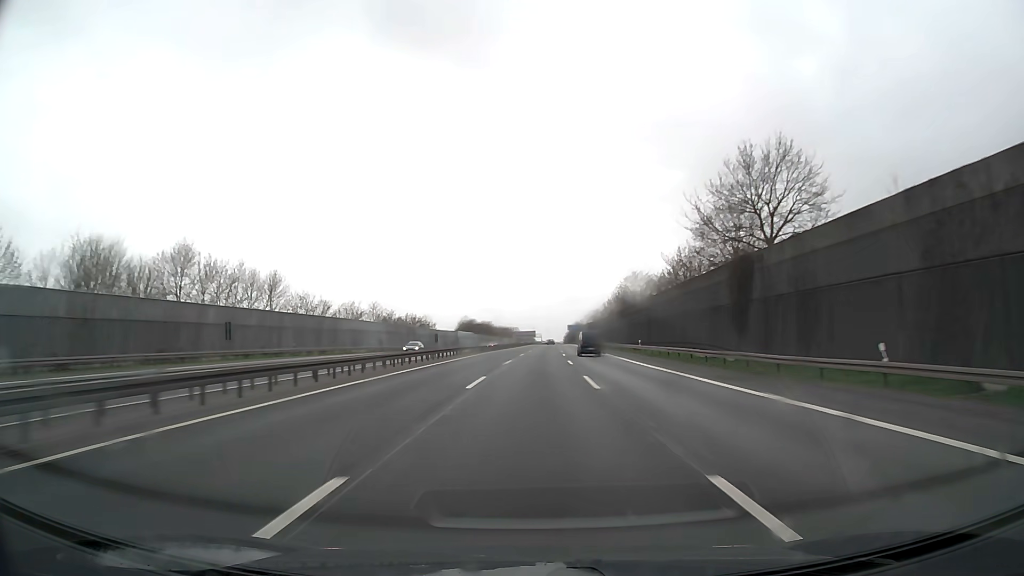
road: motorway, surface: asphalt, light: Day
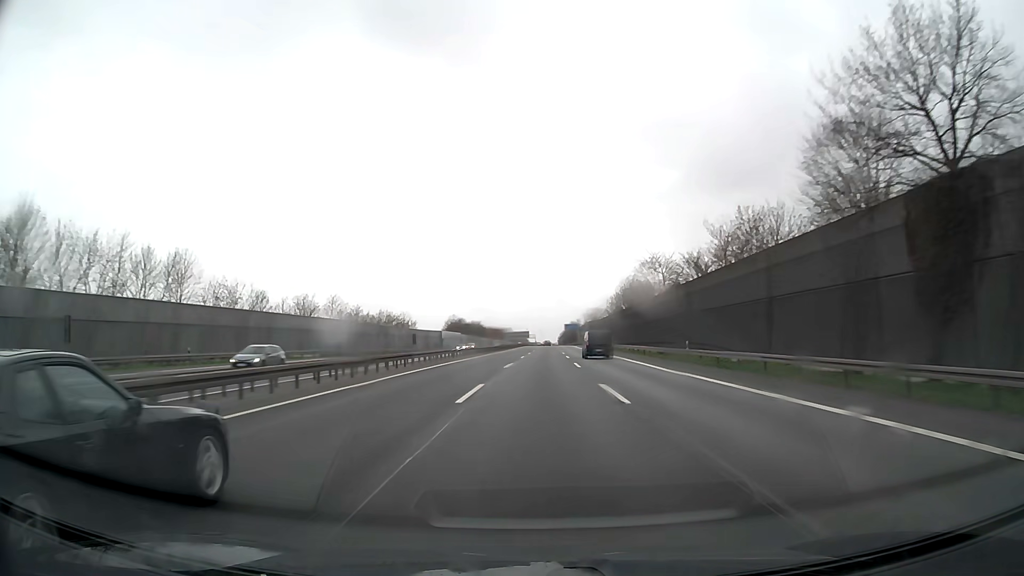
(+0.2, +22.2) m; +1°
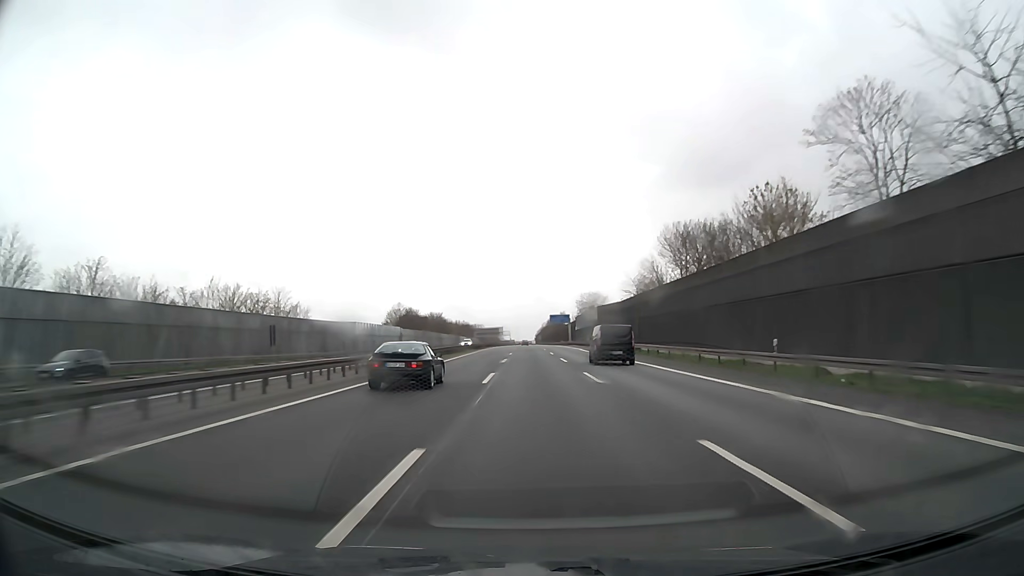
(+1.1, +66.6) m; +2°
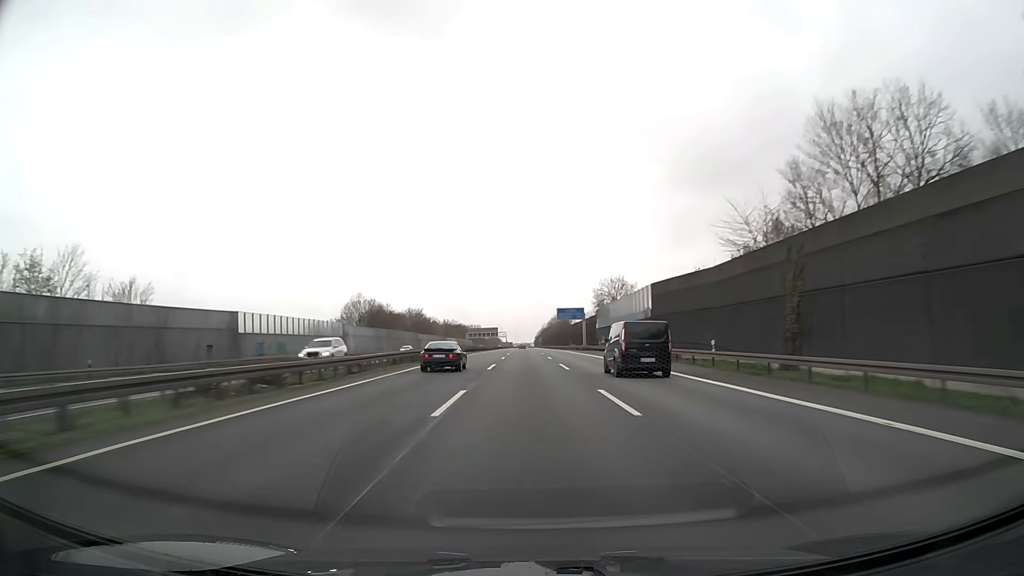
(+0.1, +44.4) m; 0°
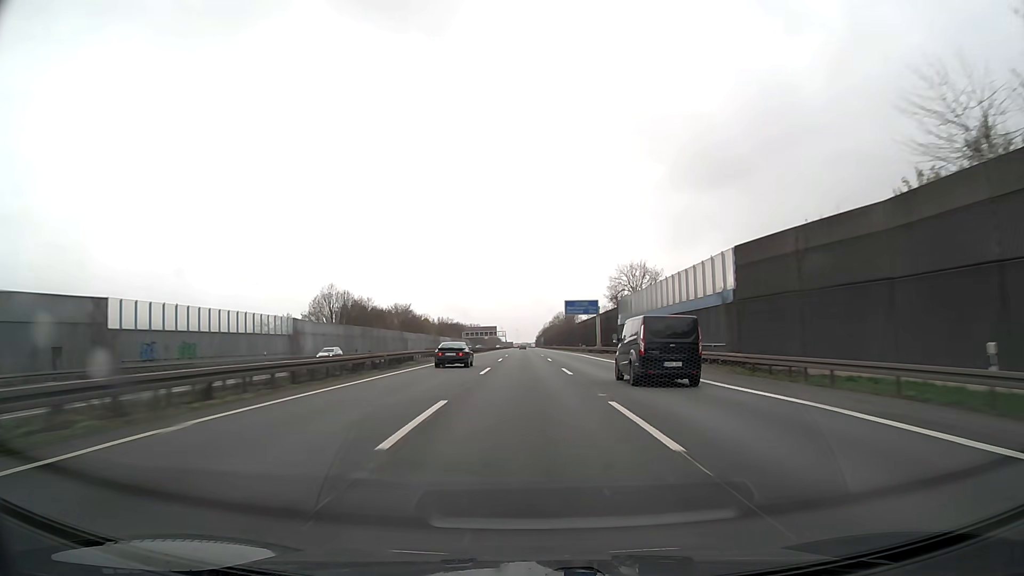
(-0.1, +22.2) m; 0°
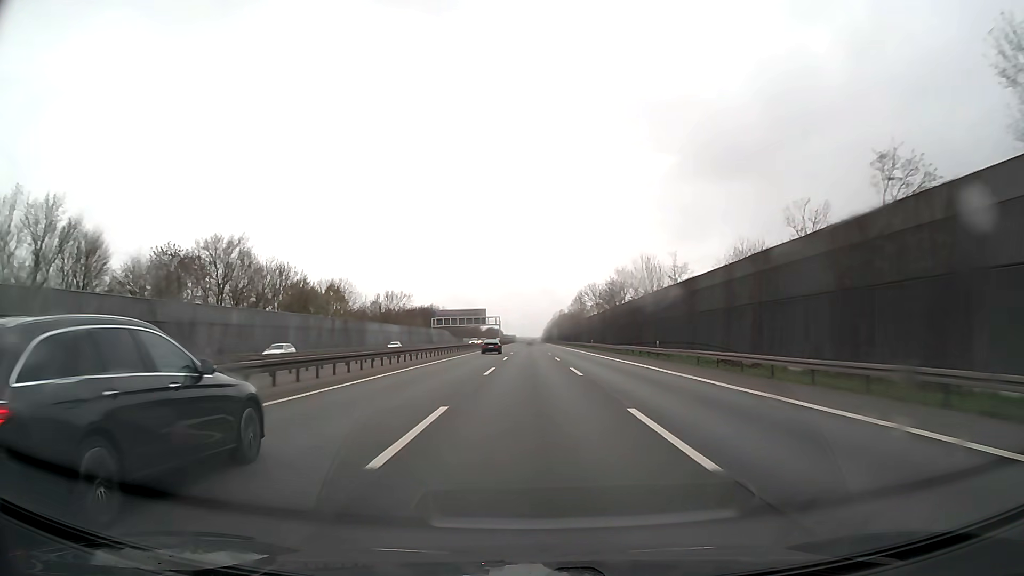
(-0.9, +111.1) m; -1°
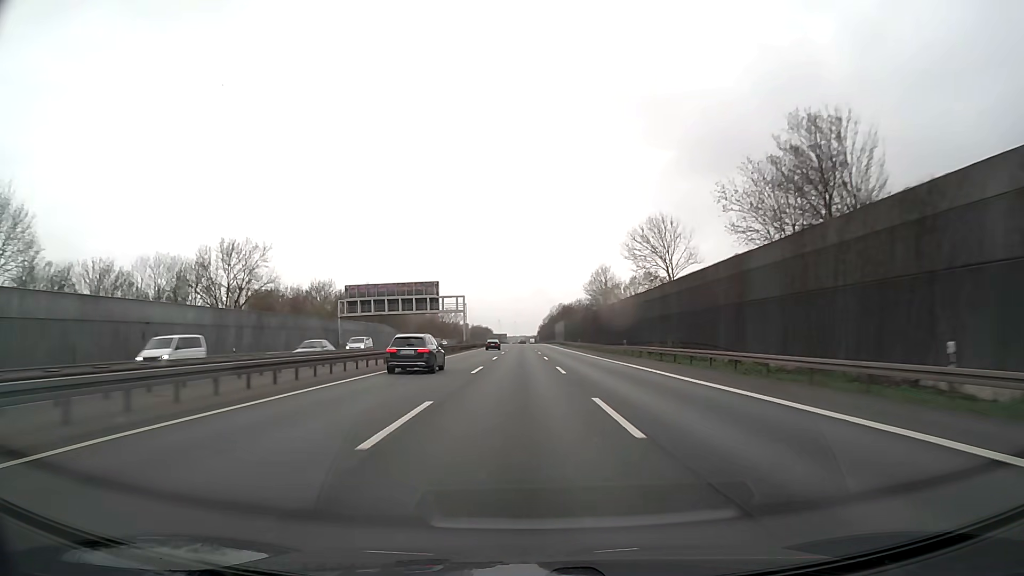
(+0.4, +89.1) m; 0°
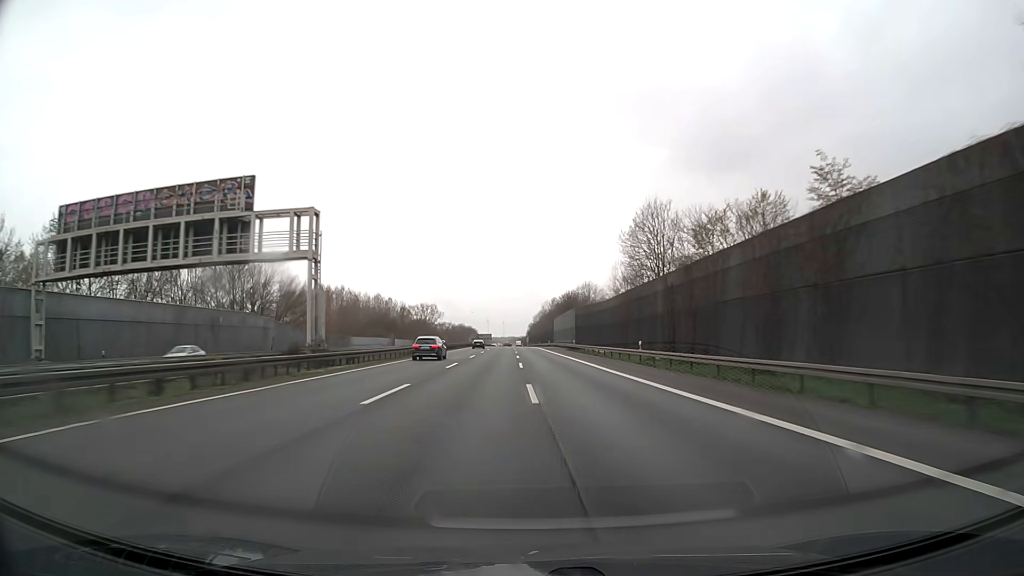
(+0.7, +66.8) m; +1°
(0, +10) (0, +20) (0, +30) (0, +40) (0, +50) (0, +60) (0, +70) (0, +80) (0, +90) (0, +100) m
